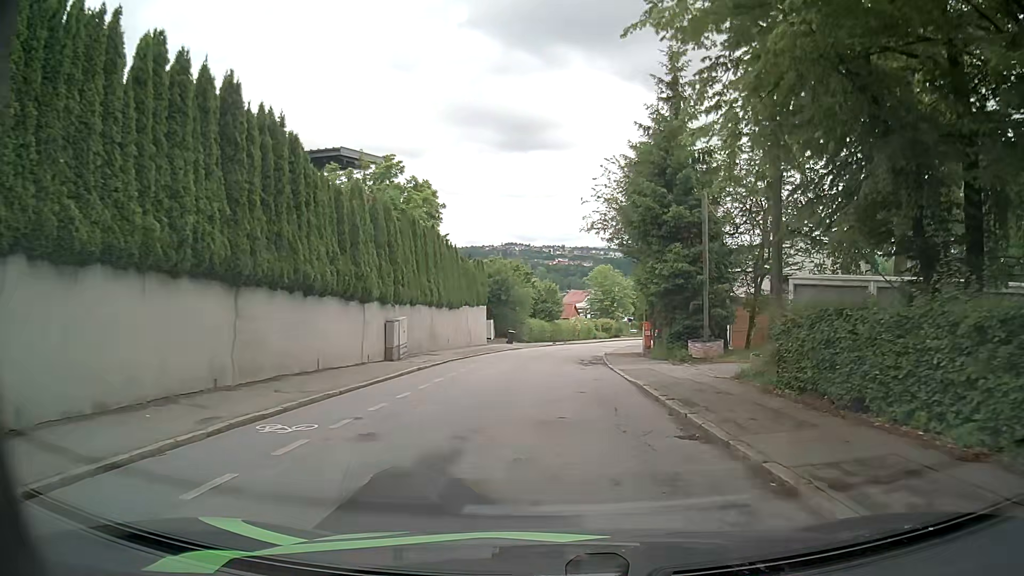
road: residential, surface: asphalt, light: Day
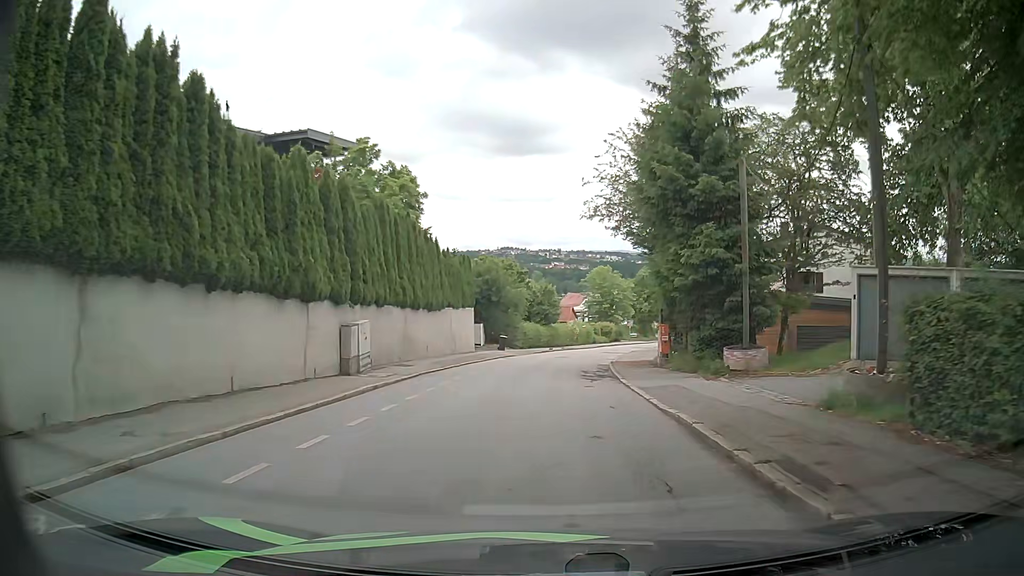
(0.0, +5.1) m; +1°
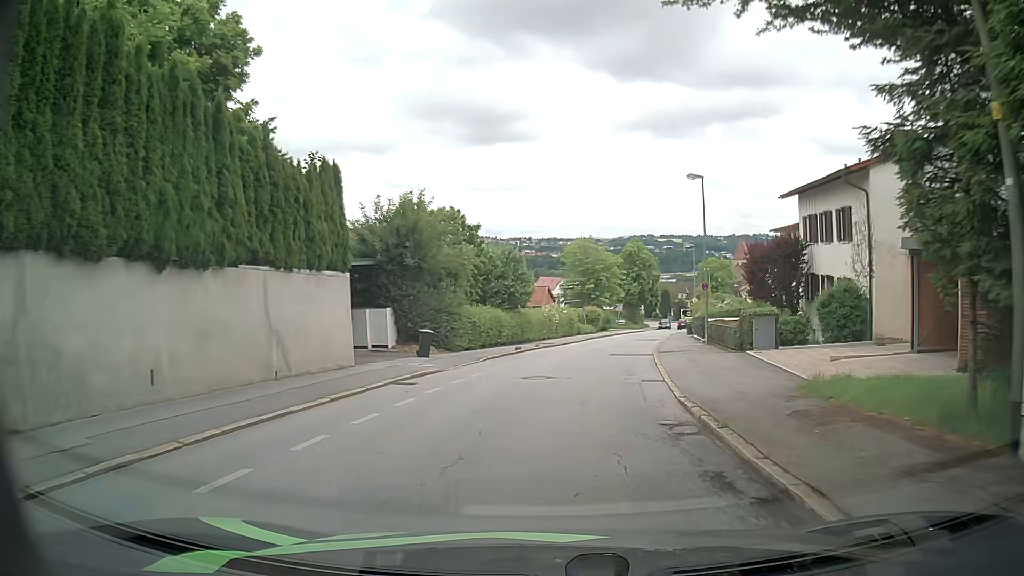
(+0.1, +20.4) m; +2°
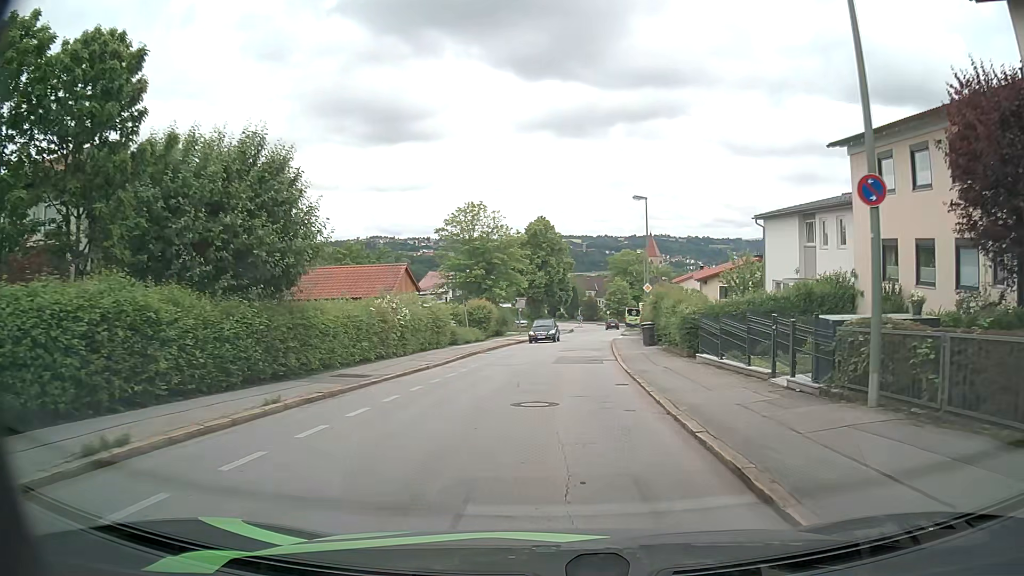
(+2.0, +24.4) m; +9°
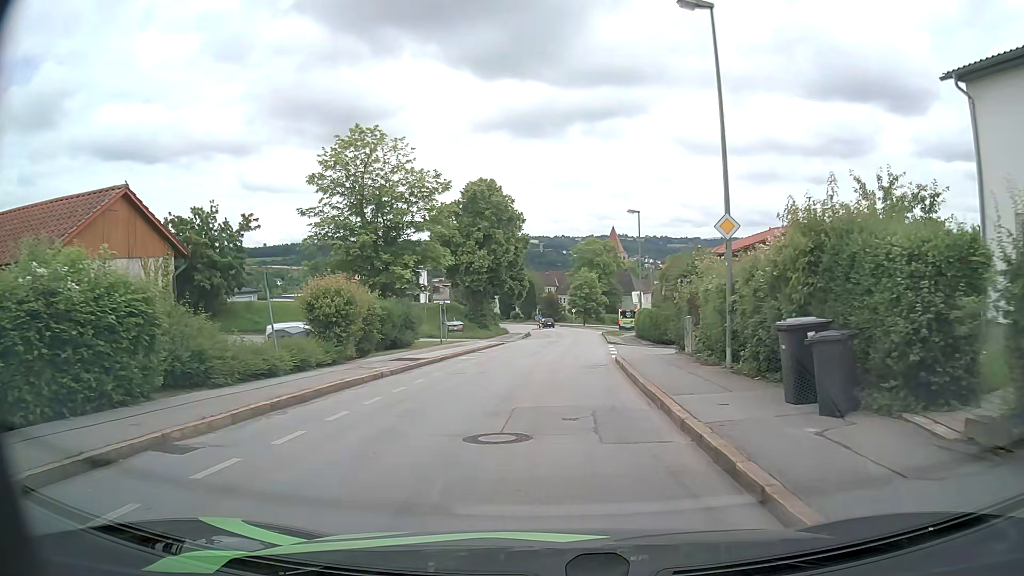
(+0.6, +24.0) m; +3°
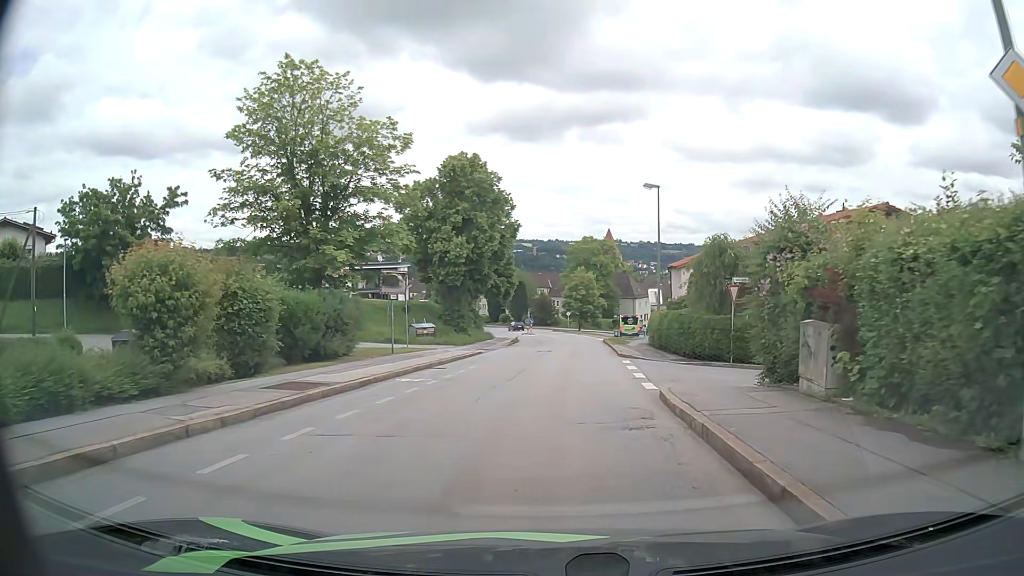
(0.0, +9.8) m; 0°
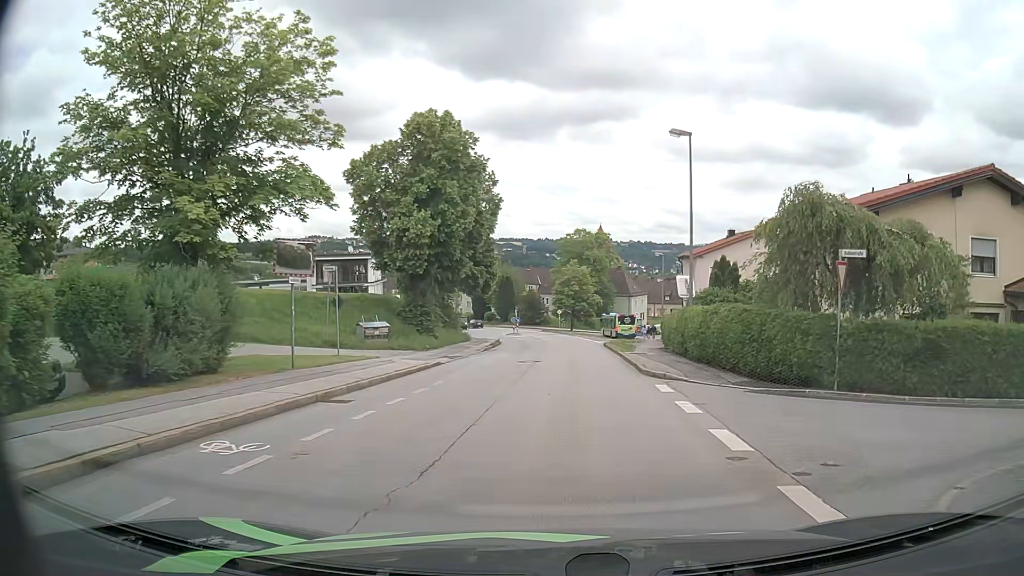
(+0.1, +9.8) m; +1°
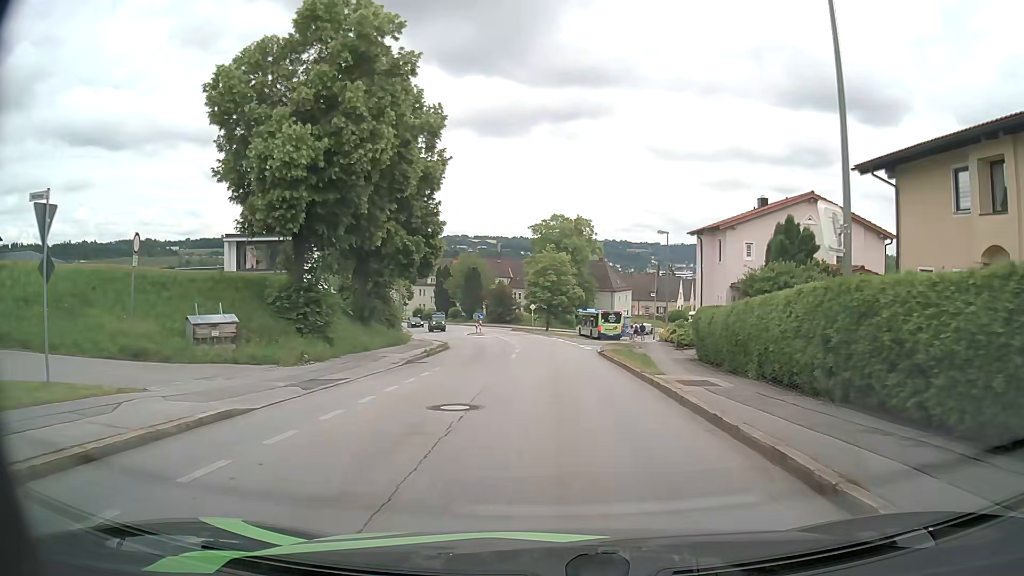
(+0.3, +14.5) m; +2°
(0, +10) (0, +20) (0, +30) (0, +40) (-1, +50) (-3, +60) (-5, +70) (-8, +79) (-11, +89) (-15, +98) m
